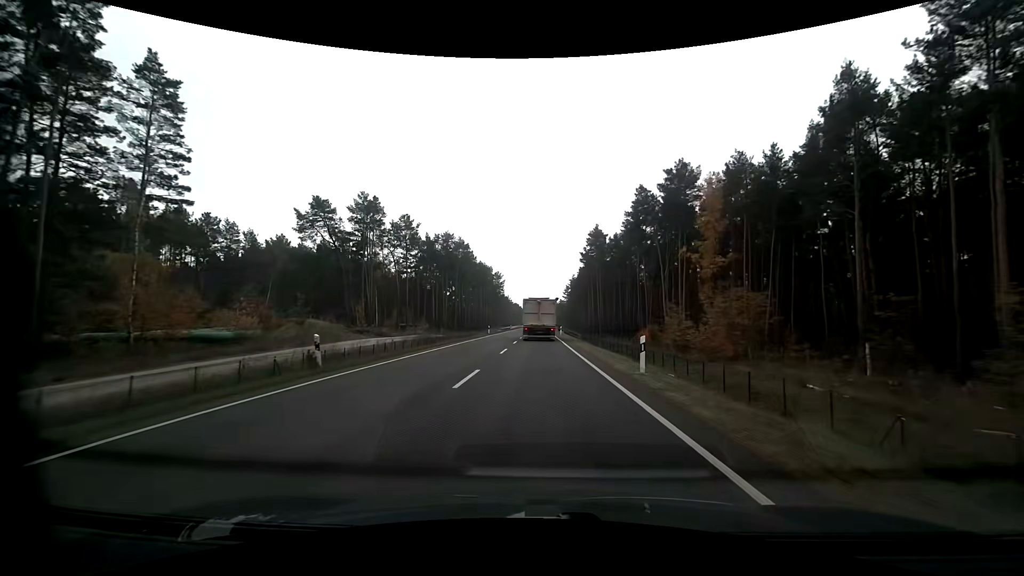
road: primary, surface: asphalt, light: Day
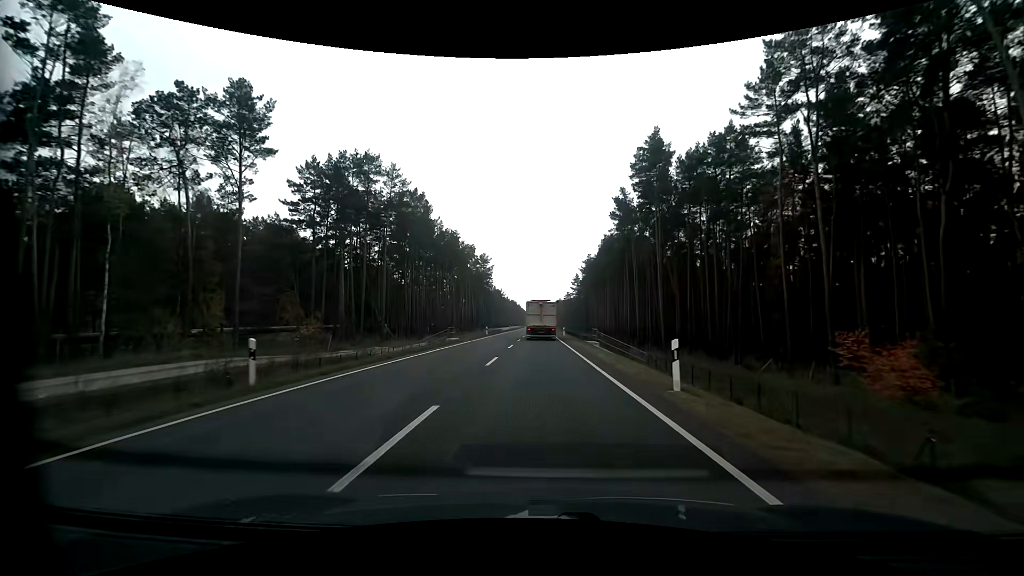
(0.0, +53.5) m; 0°
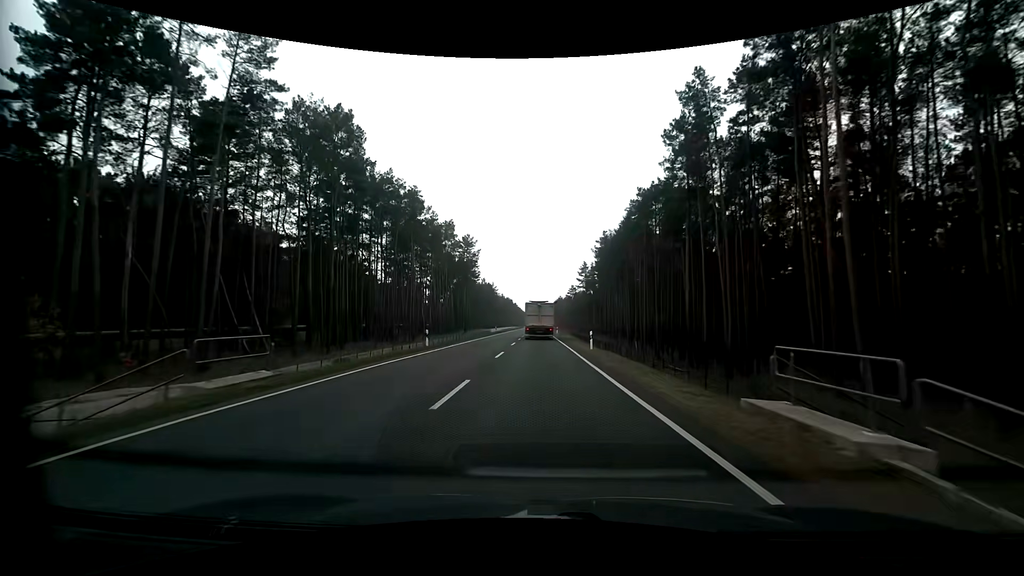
(-0.1, +32.3) m; 0°
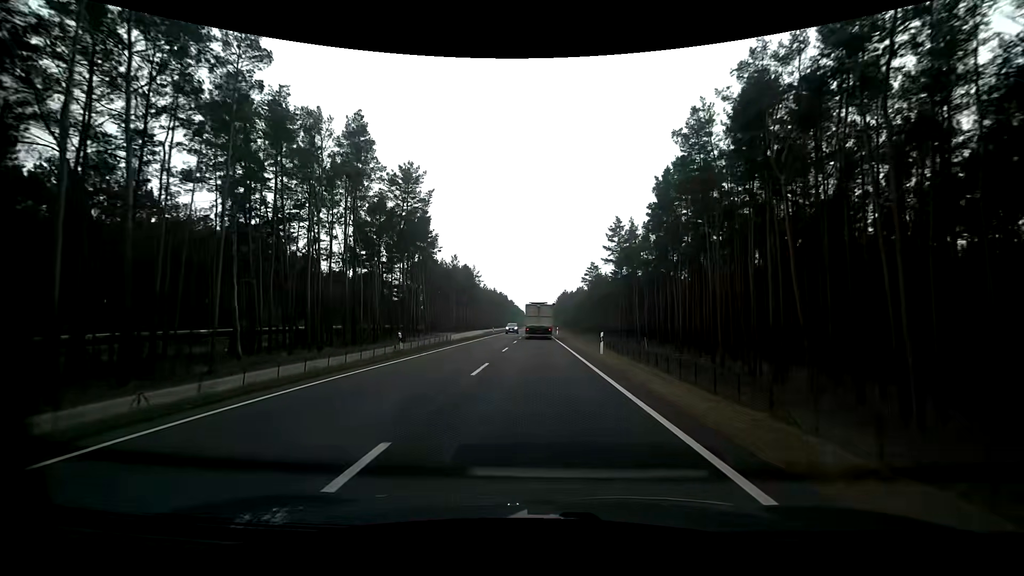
(0.0, +54.4) m; 0°
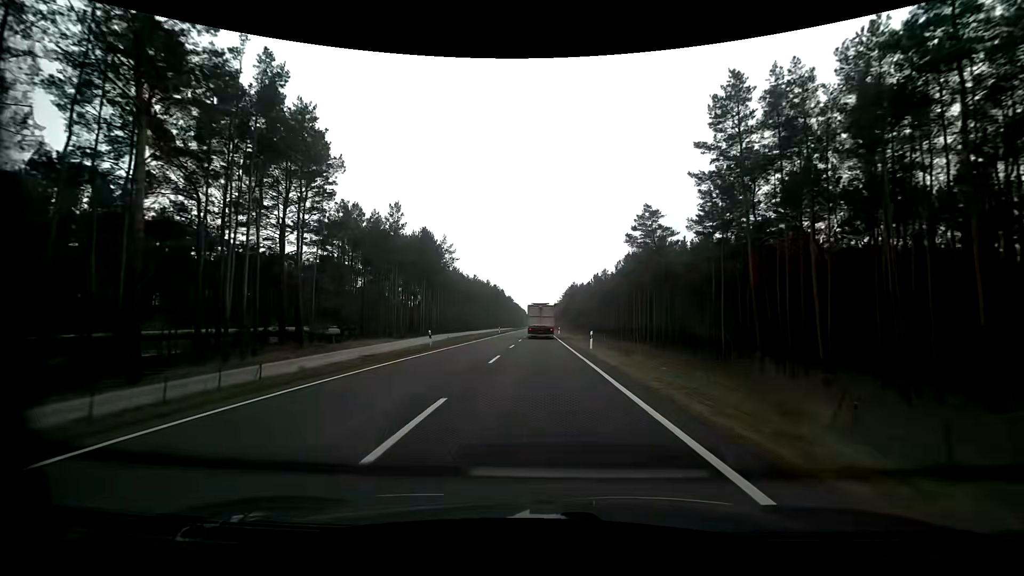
(+0.1, +44.5) m; 0°
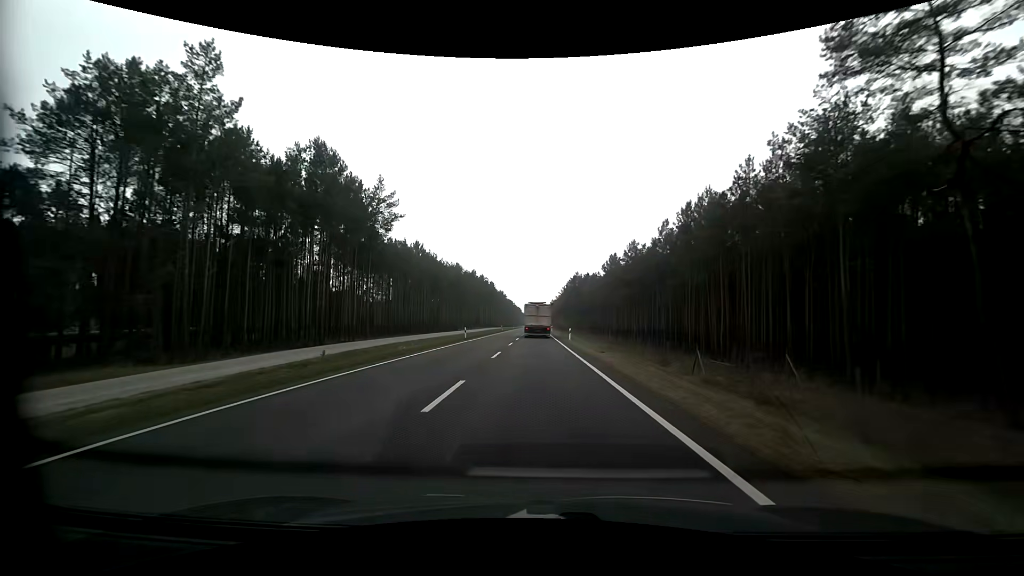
(0.0, +34.0) m; 0°
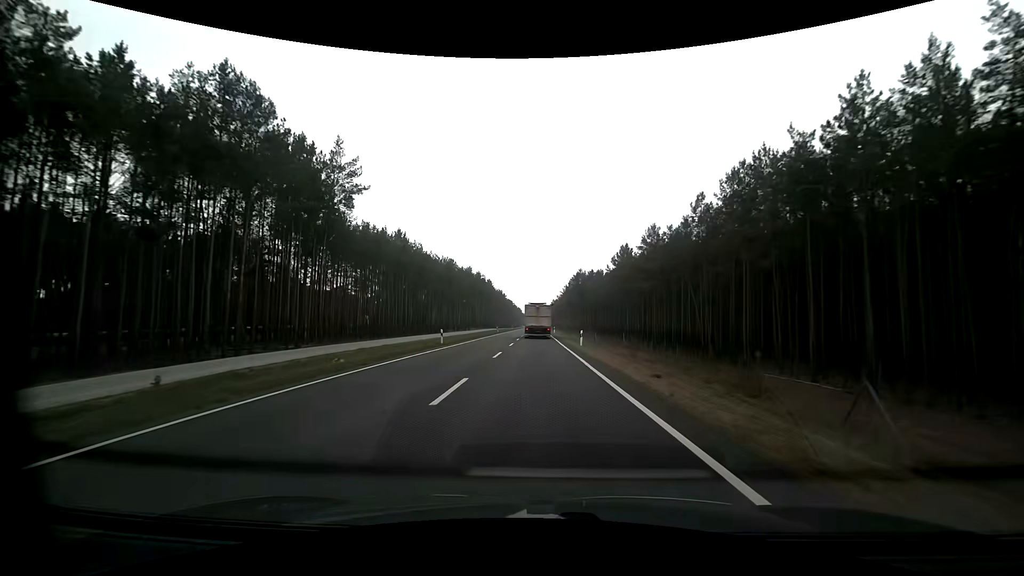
(+0.1, +11.4) m; 0°
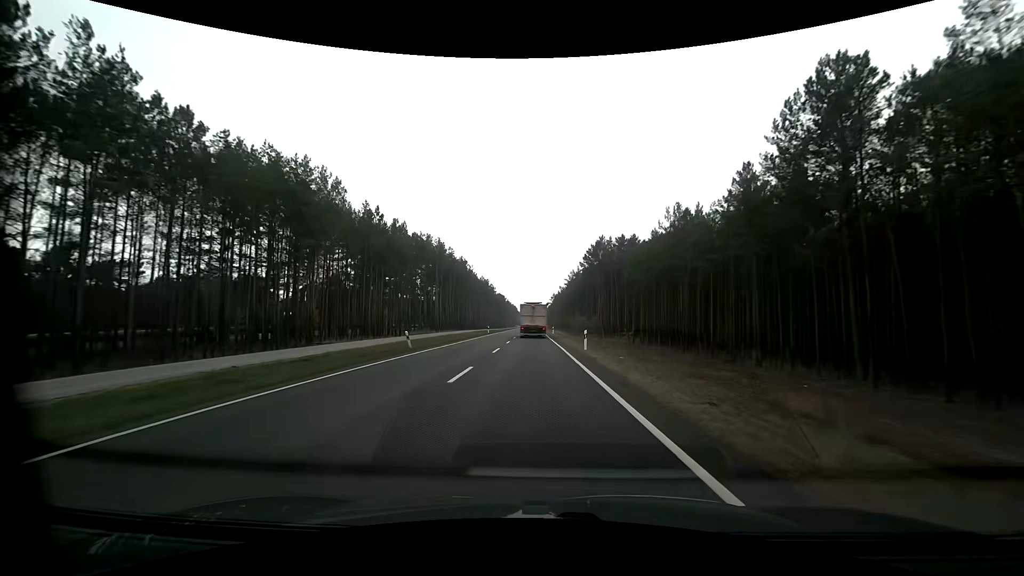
(+0.4, +56.8) m; +1°
(0, +10) (0, +20) (0, +30) (0, +40) (-1, +50) (-1, +60) (-1, +70) (-1, +80) (-1, +90) (-1, +100) m
